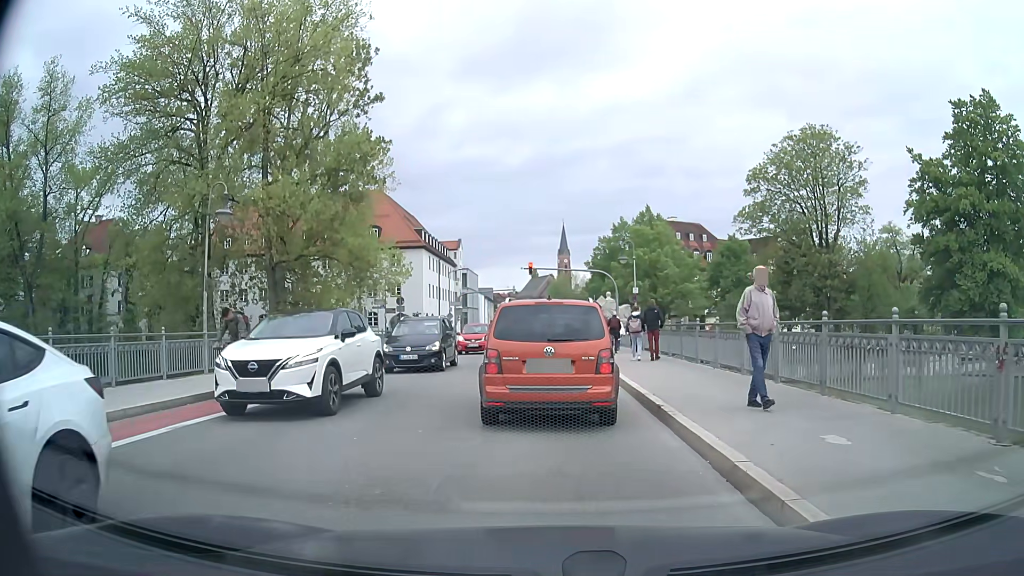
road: secondary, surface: asphalt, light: Day
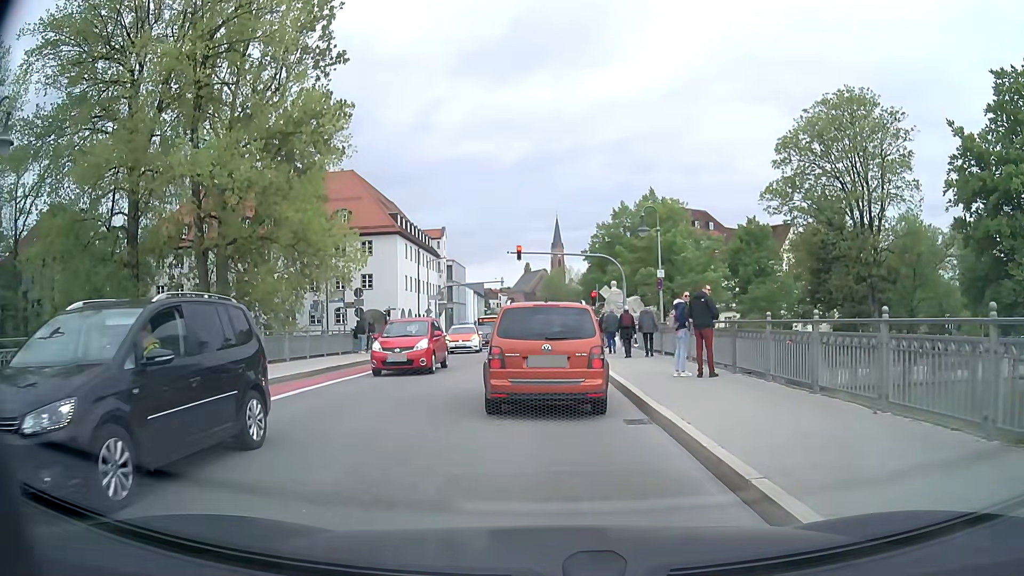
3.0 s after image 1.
(0.0, +9.0) m; 0°
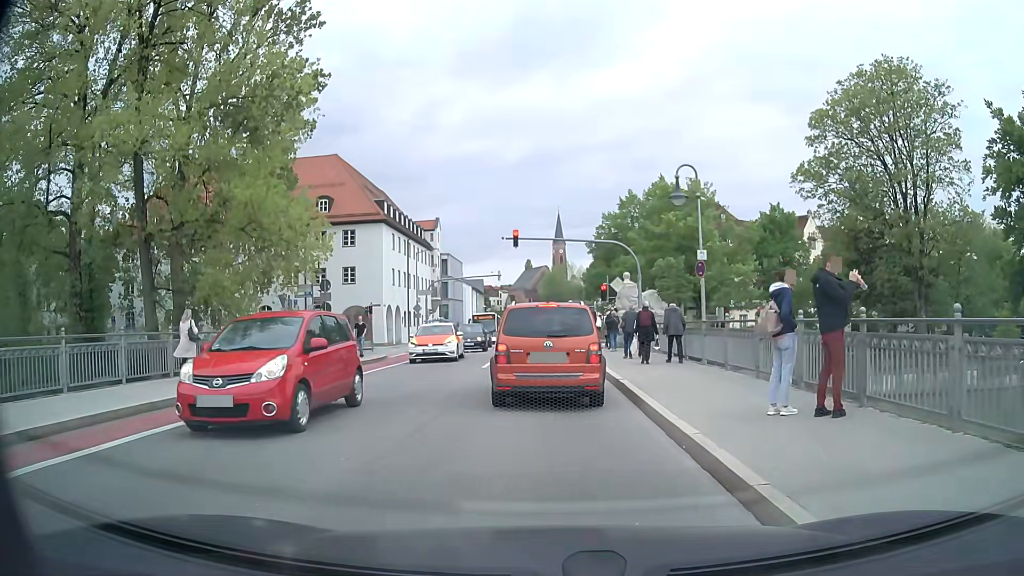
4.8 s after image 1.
(0.0, +6.2) m; -1°
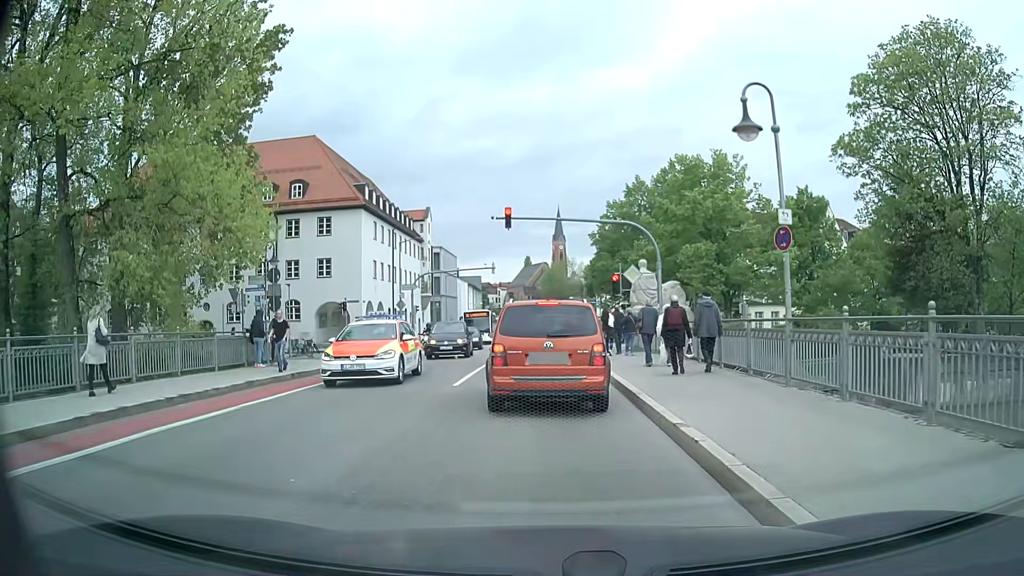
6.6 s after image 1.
(+0.1, +6.3) m; -1°
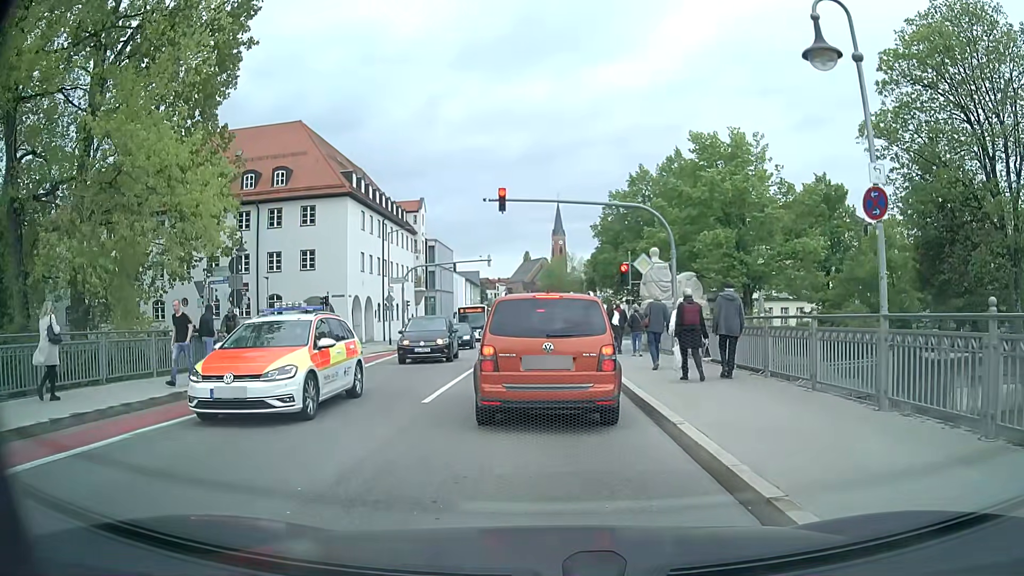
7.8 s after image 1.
(+0.1, +3.3) m; +1°
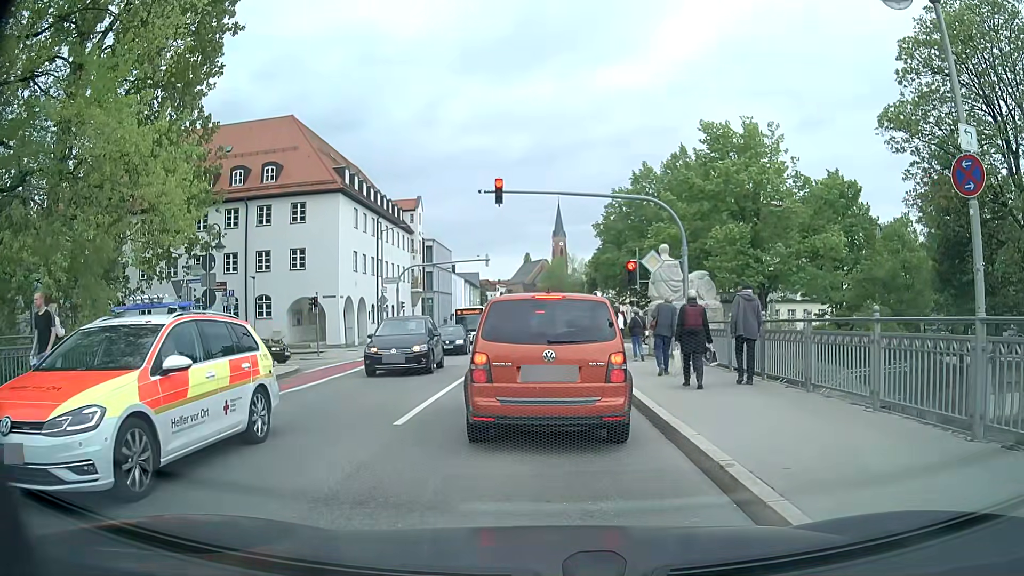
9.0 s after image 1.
(0.0, +2.0) m; +2°
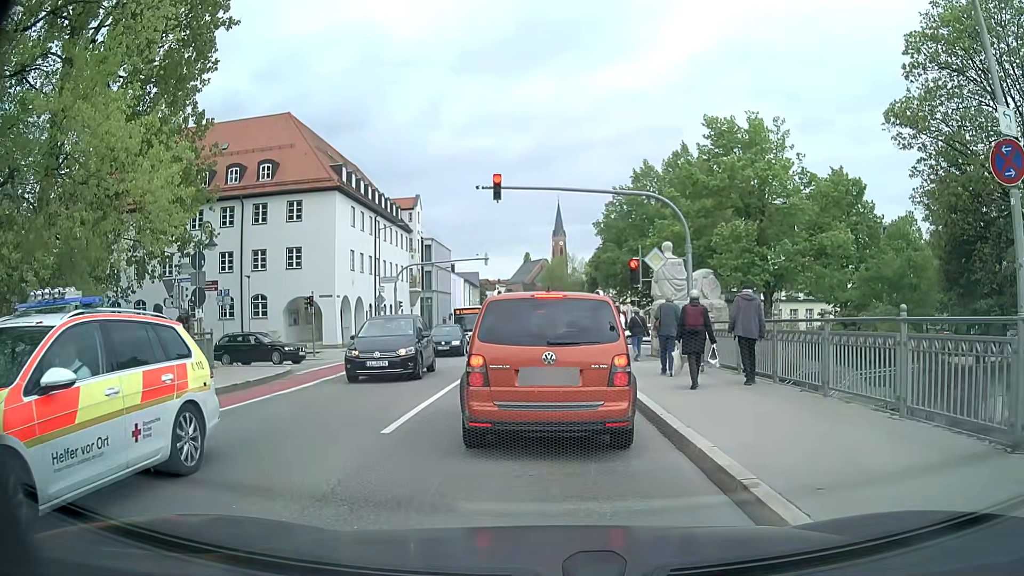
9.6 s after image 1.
(0.0, +0.7) m; 0°
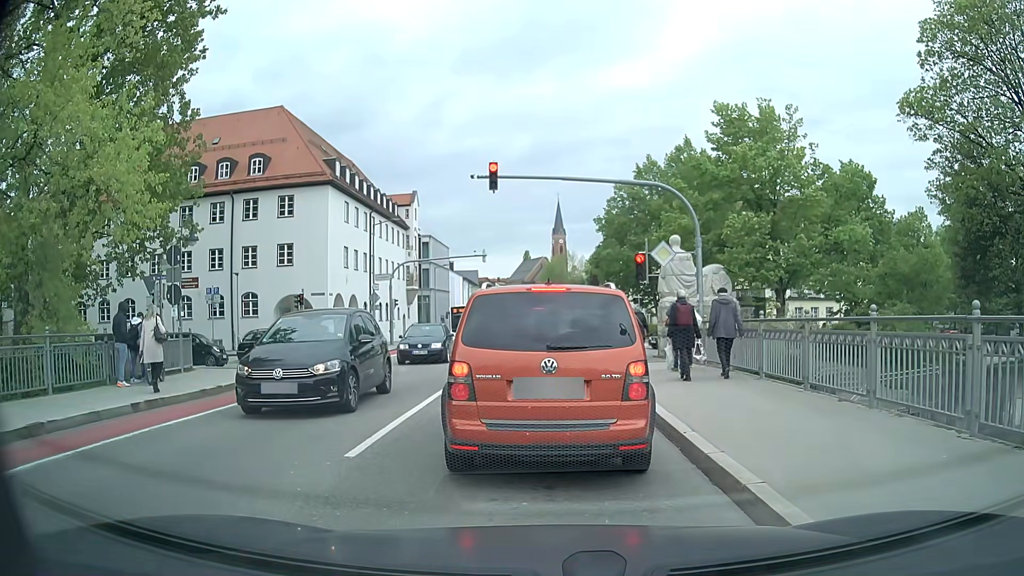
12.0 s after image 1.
(0.0, +1.5) m; 0°
(-1, +10) (-1, +20) (-1, +30) (-2, +40) (-2, +50) (-2, +60) (-3, +70) (-4, +80) (-5, +90) (-5, +100) m
